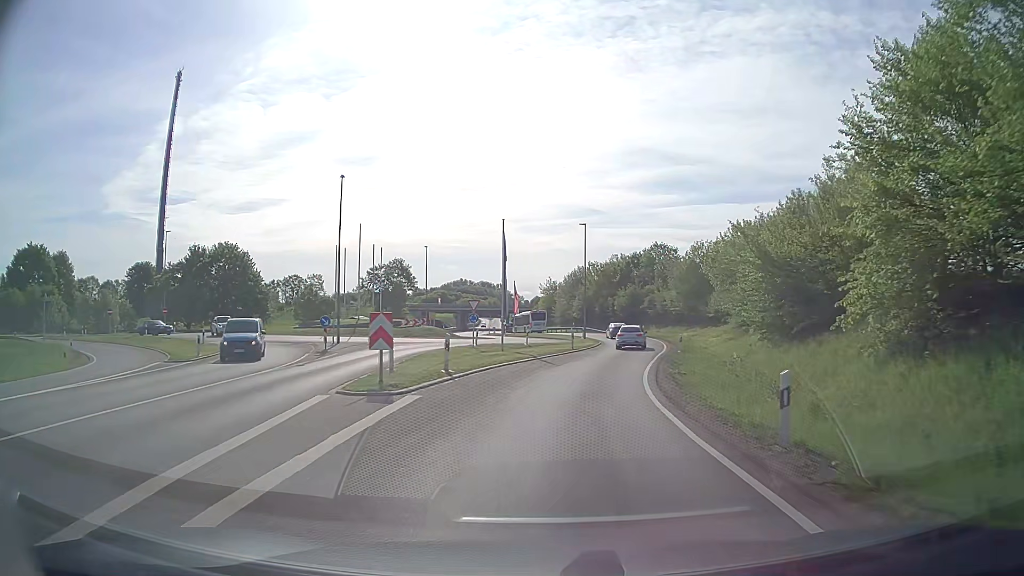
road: secondary_link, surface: asphalt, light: Day
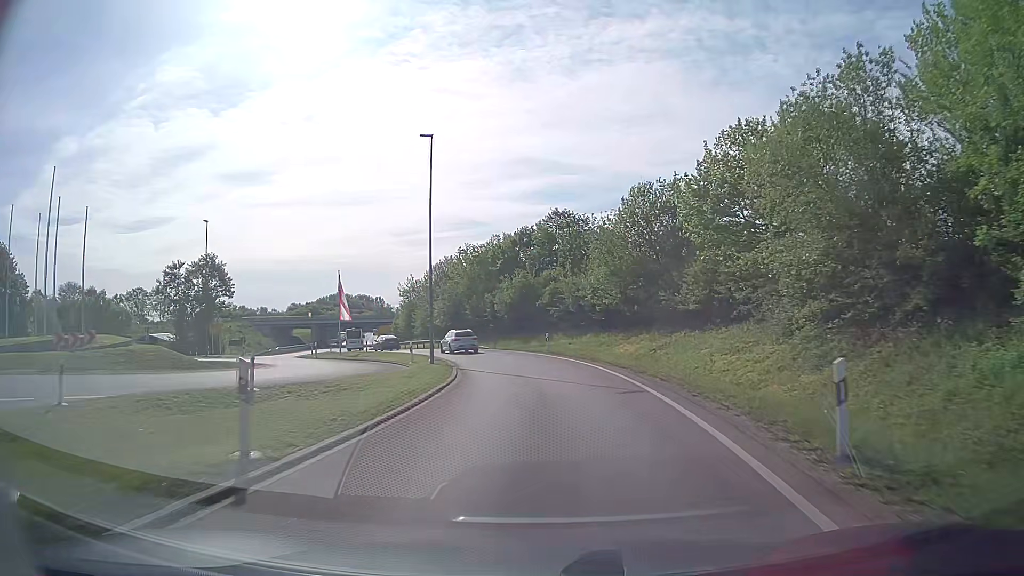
(+3.4, +31.7) m; +10°
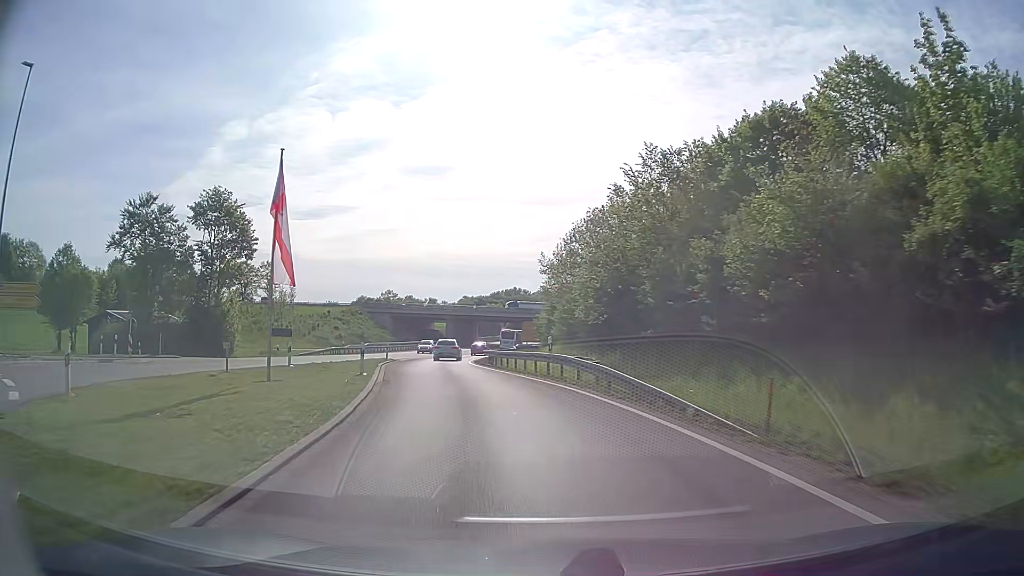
(-3.3, +38.0) m; -15°
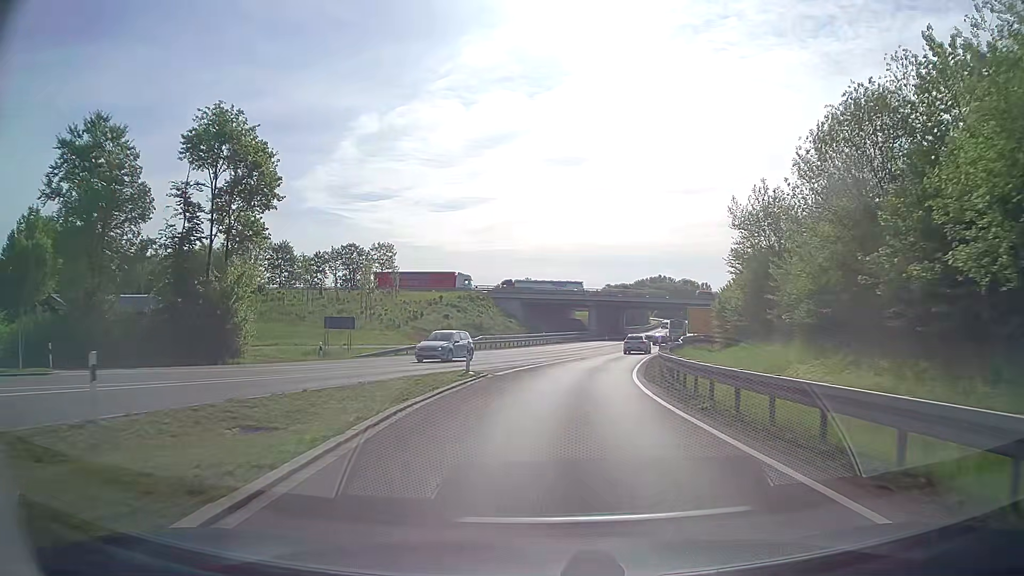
(-2.9, +21.7) m; -12°
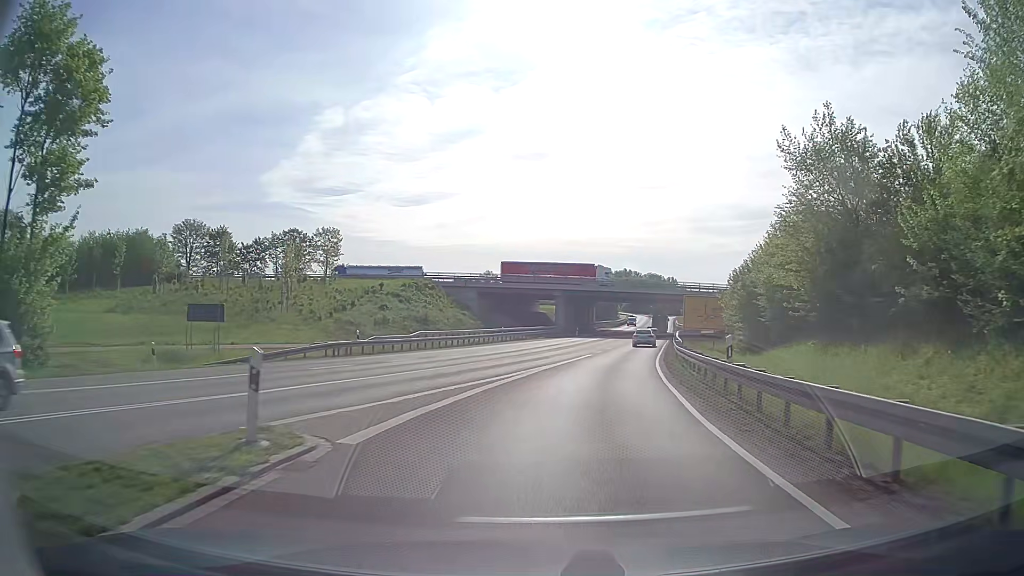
(+0.1, +14.6) m; +3°
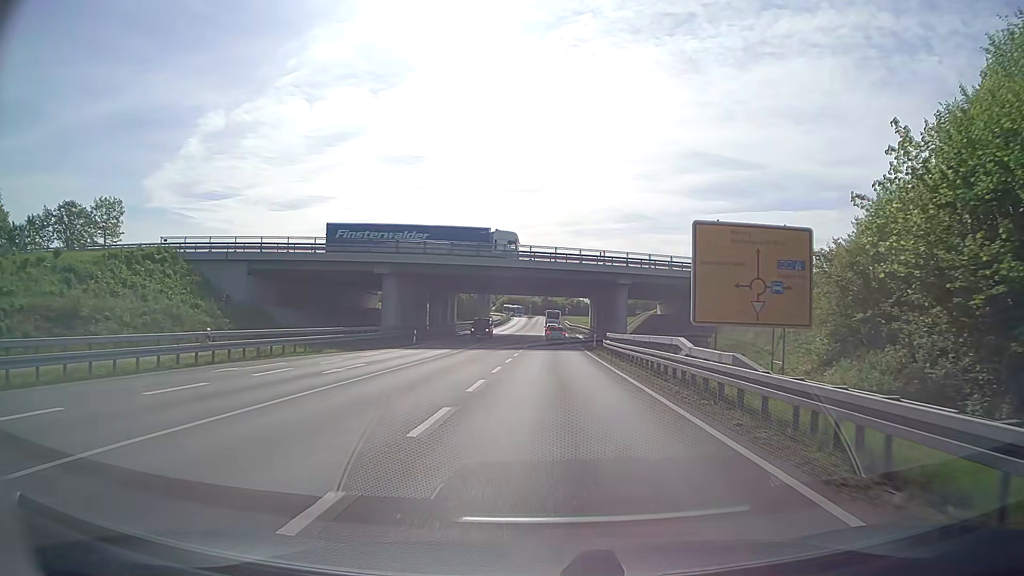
(+4.1, +38.4) m; +11°
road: primary
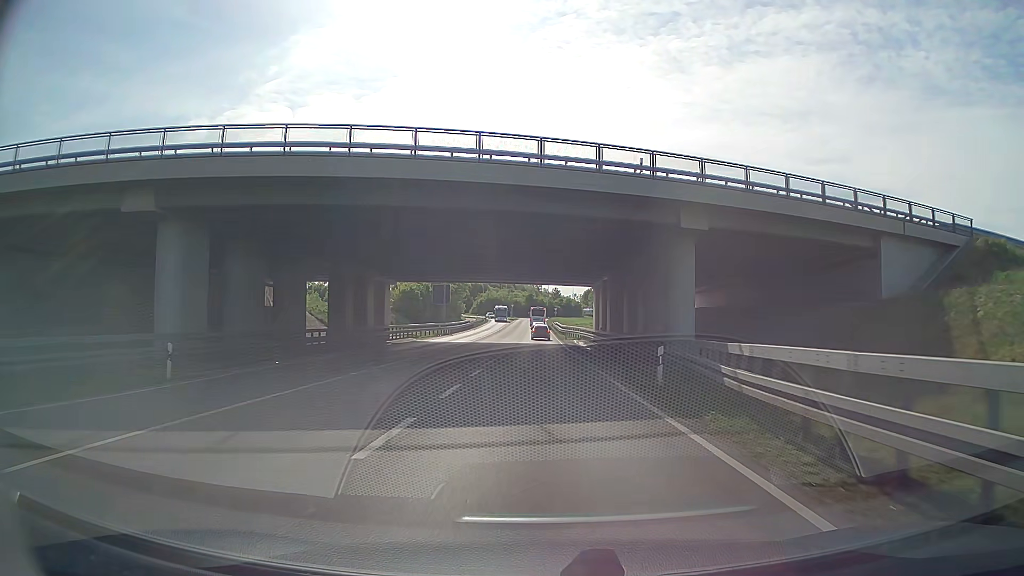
(+0.5, +31.5) m; +1°
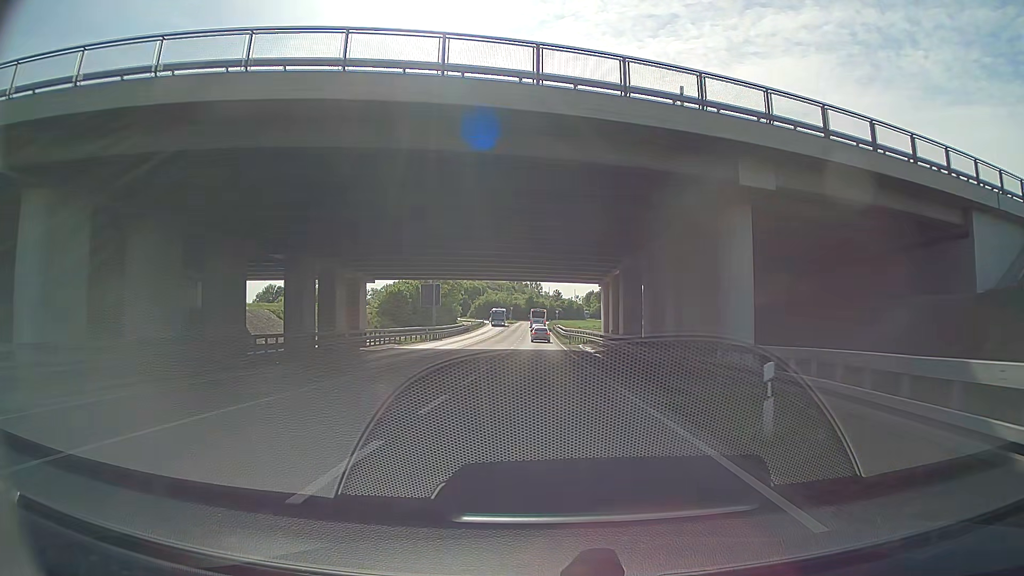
(0.0, +8.0) m; 0°
(0, +10) (0, +20) (0, +30) (0, +40) (0, +50) (-1, +60) (-1, +70) (-1, +80) (-1, +90) (-1, +100) m
